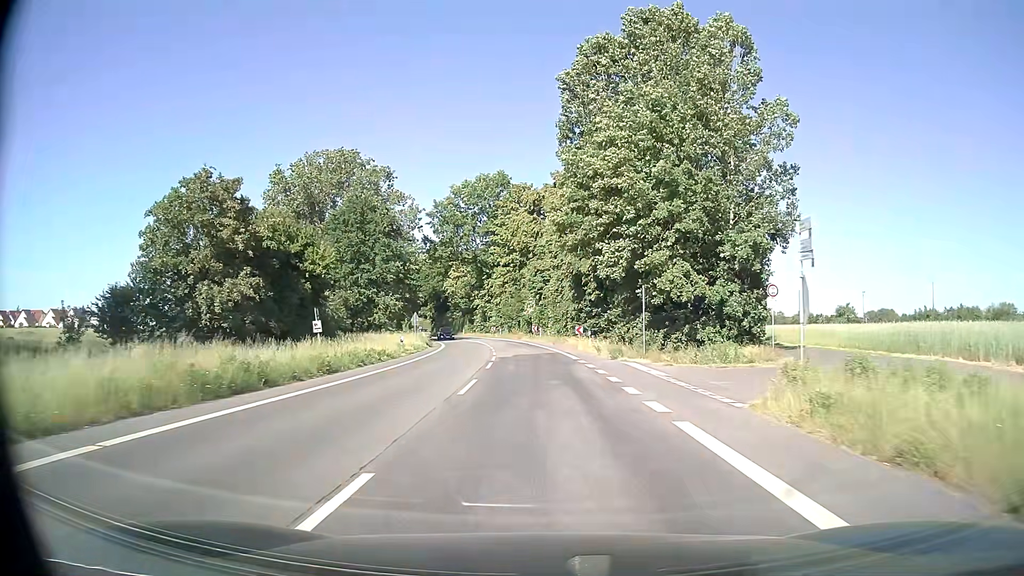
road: secondary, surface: asphalt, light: Day
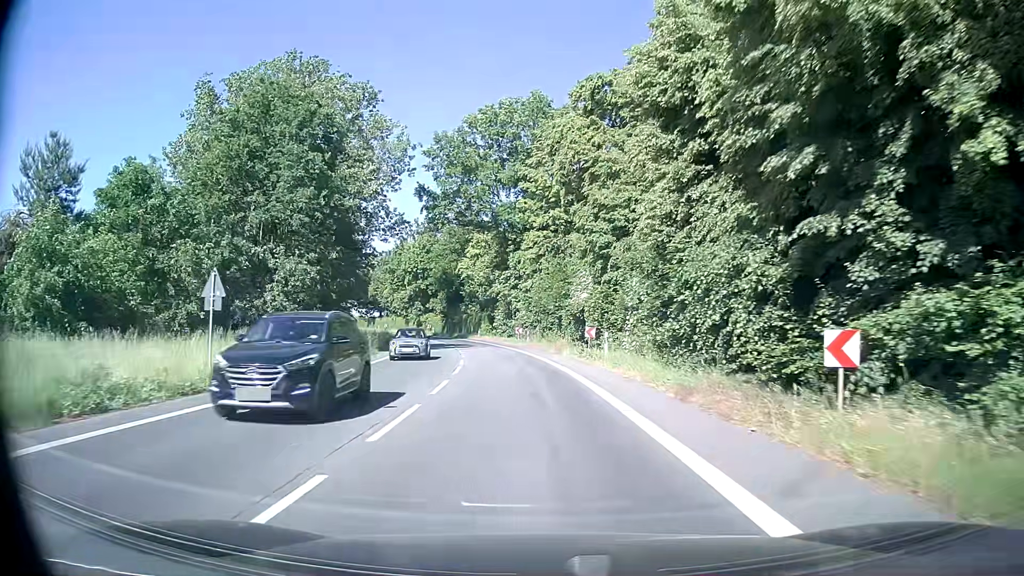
(-0.8, +39.4) m; -4°
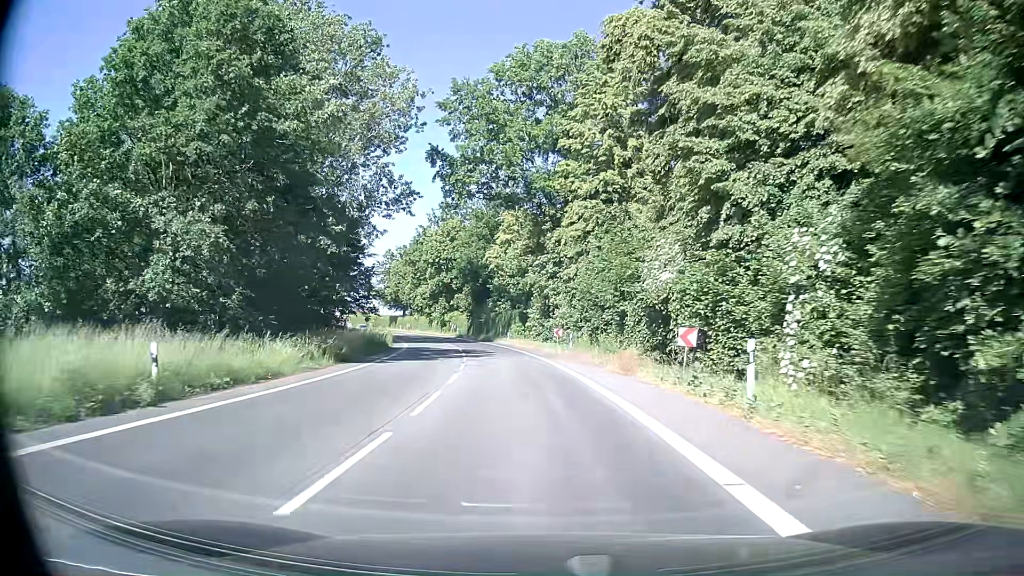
(-0.3, +15.8) m; -3°
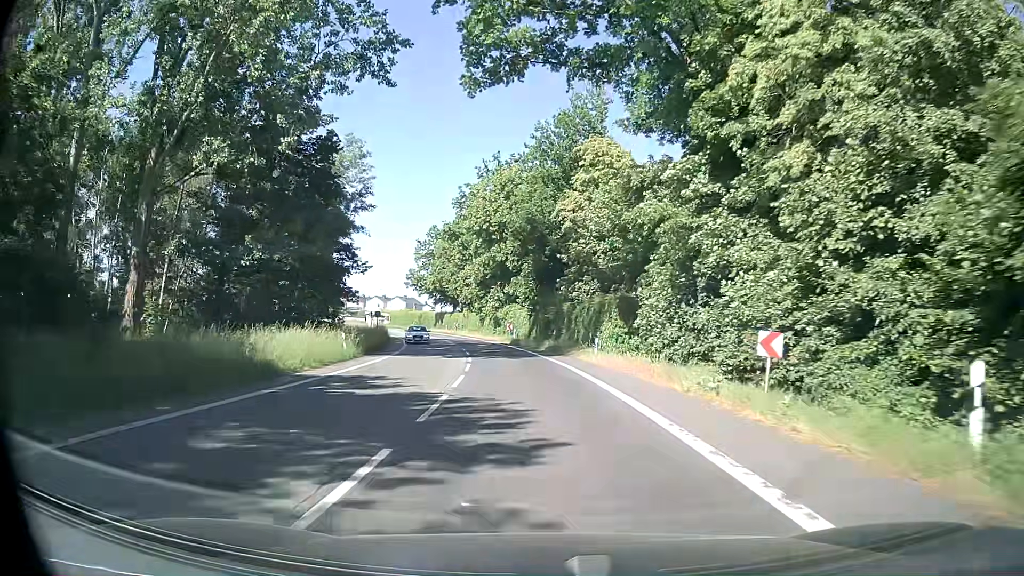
(-2.0, +31.5) m; -7°
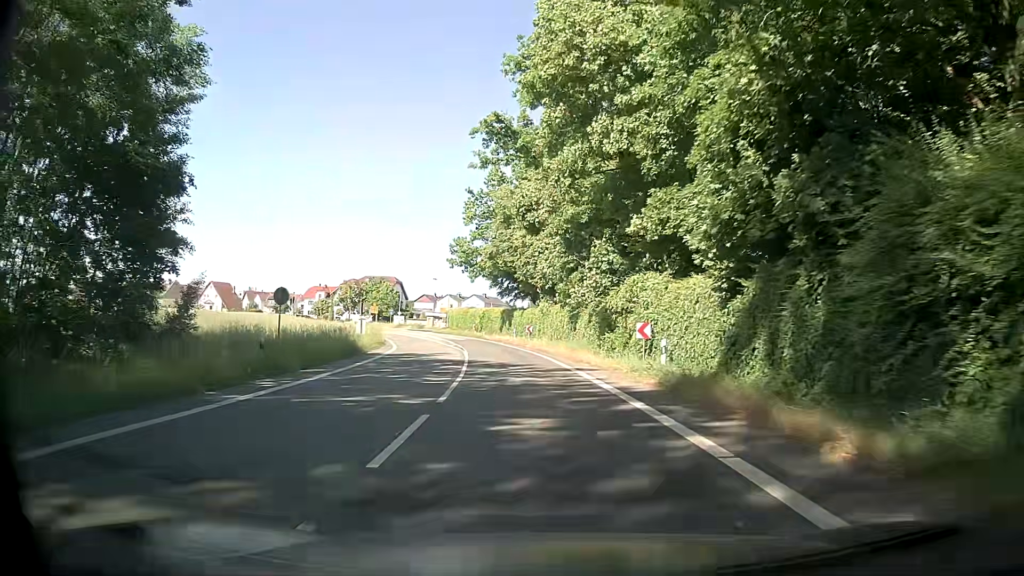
(-2.9, +39.6) m; -9°
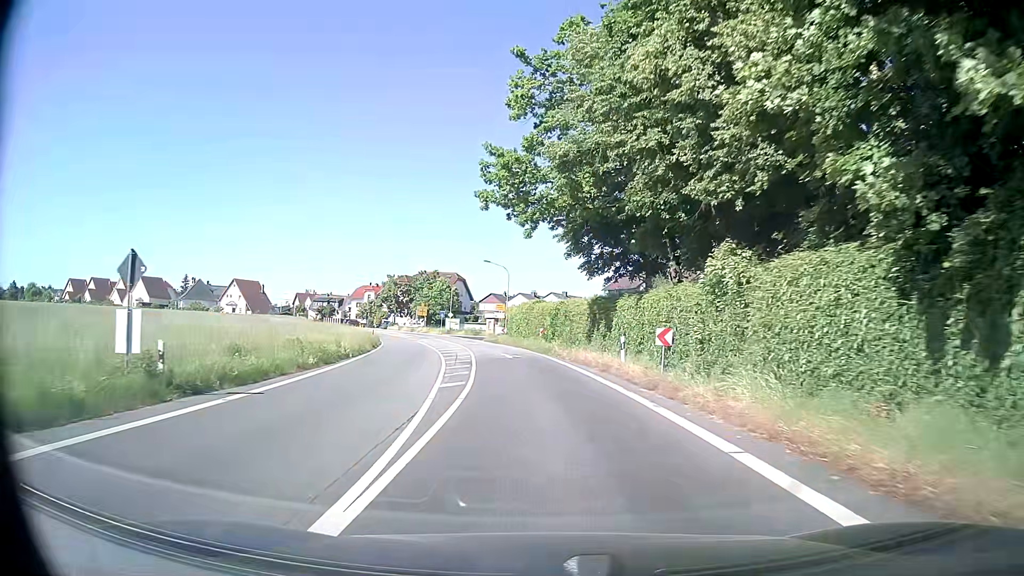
(-1.9, +31.8) m; -7°
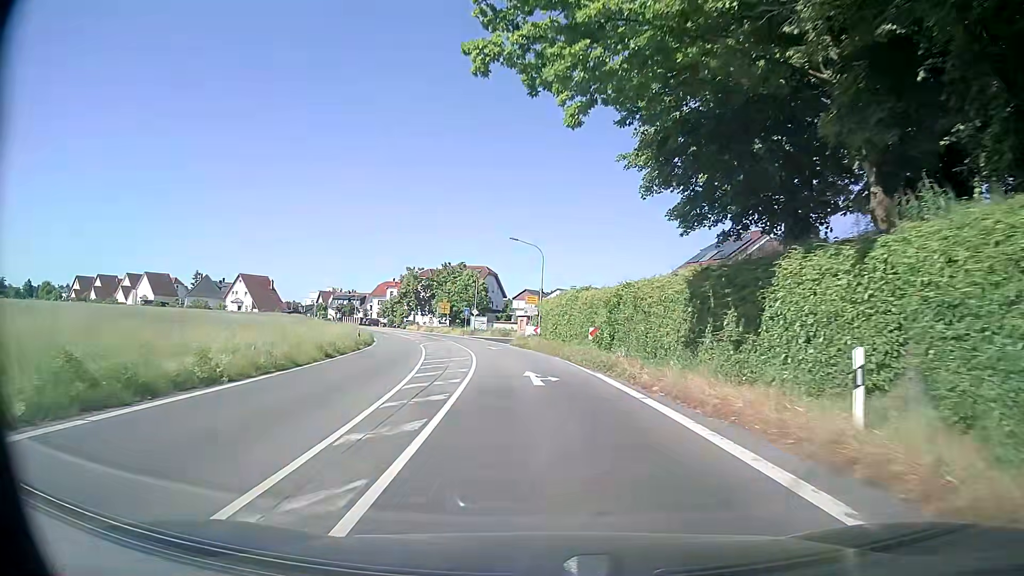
(-0.5, +15.8) m; -3°
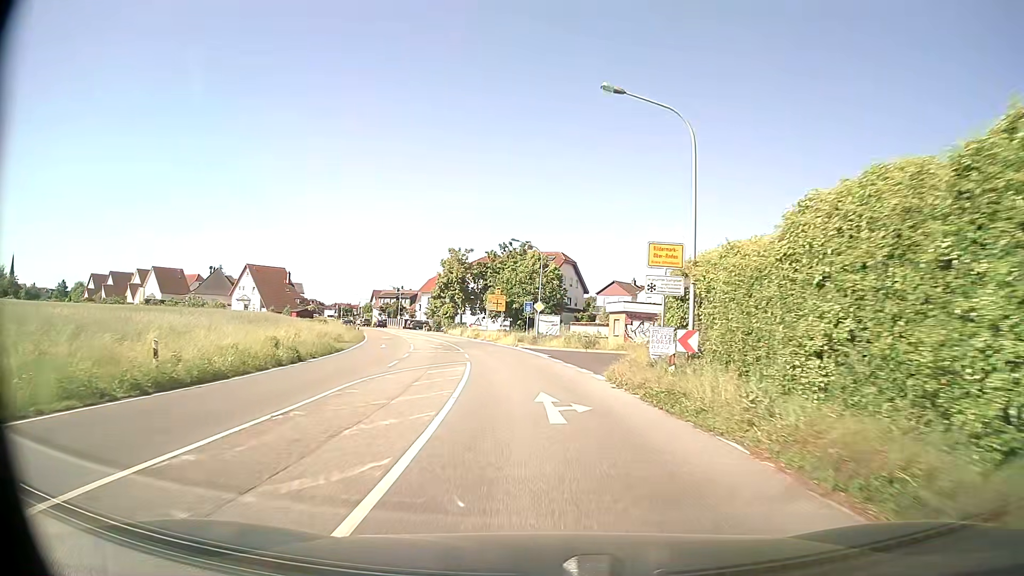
(-1.8, +31.1) m; -7°
(0, +10) (-1, +20) (-2, +30) (-3, +40) (-5, +50) (-8, +59) (-10, +69) (-14, +78) (-17, +88) (-21, +97) m
